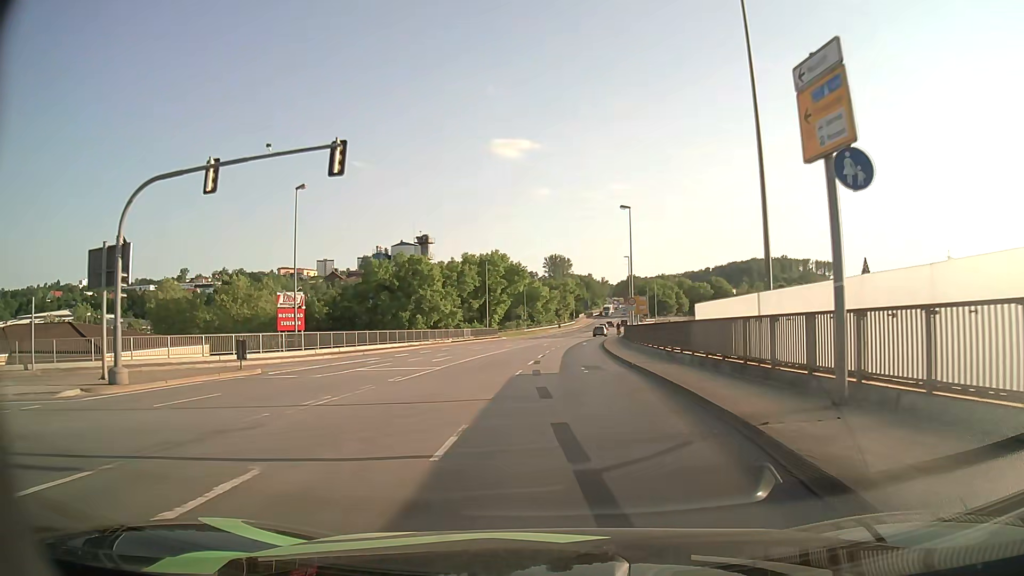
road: primary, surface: asphalt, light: Day
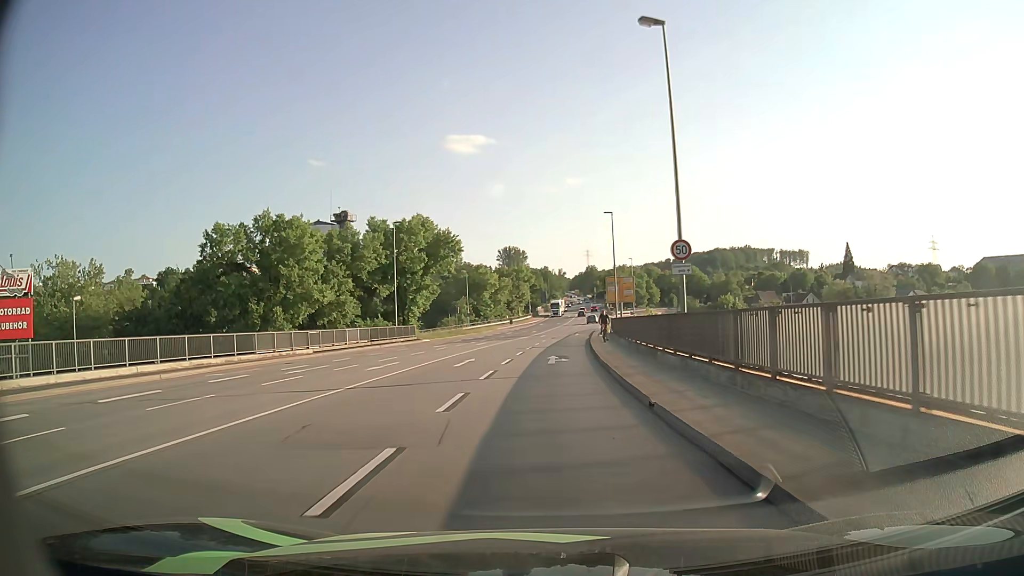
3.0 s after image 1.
(+1.5, +31.6) m; +4°
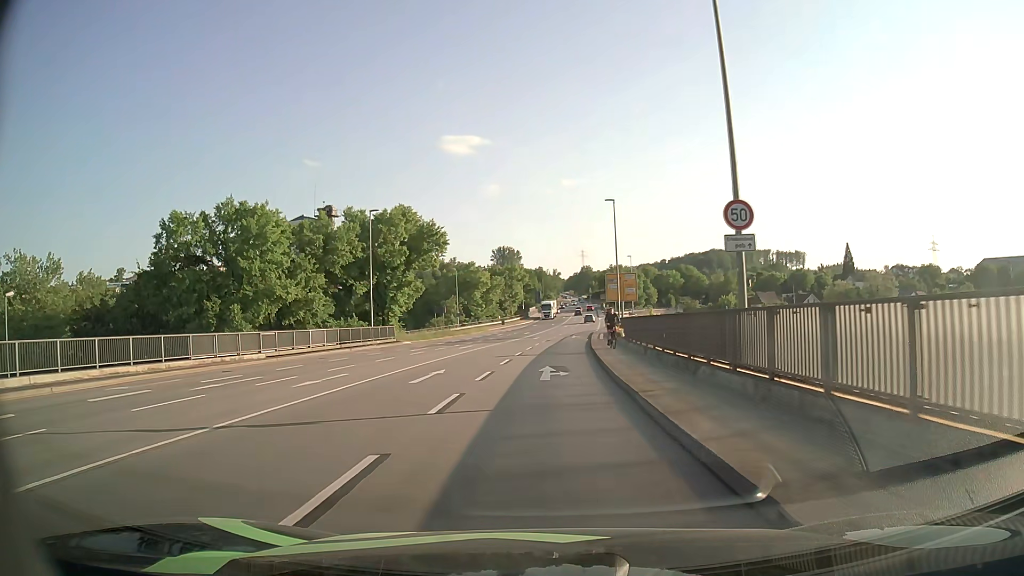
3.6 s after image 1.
(0.0, +6.3) m; 0°
